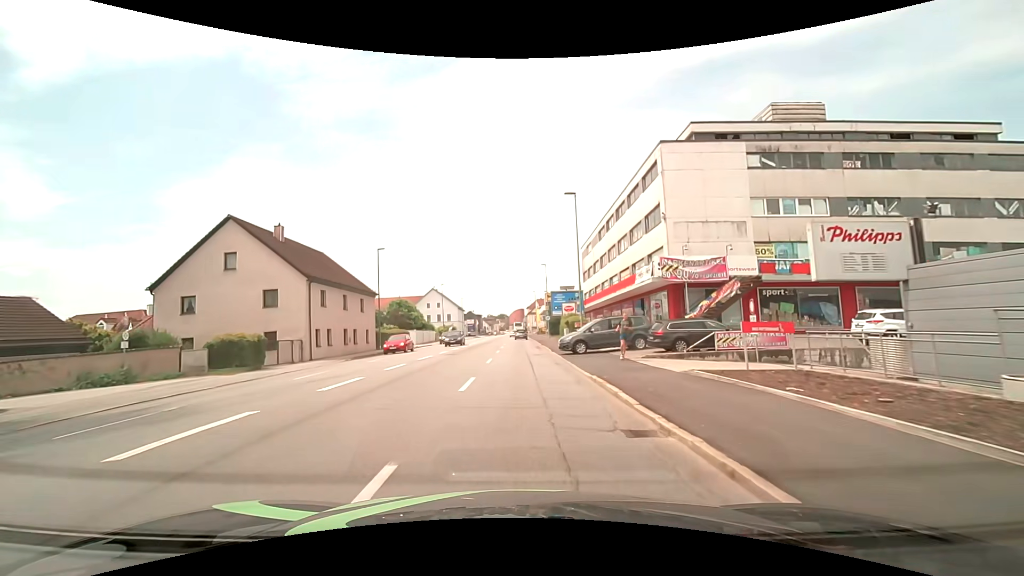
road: tertiary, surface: asphalt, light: Day
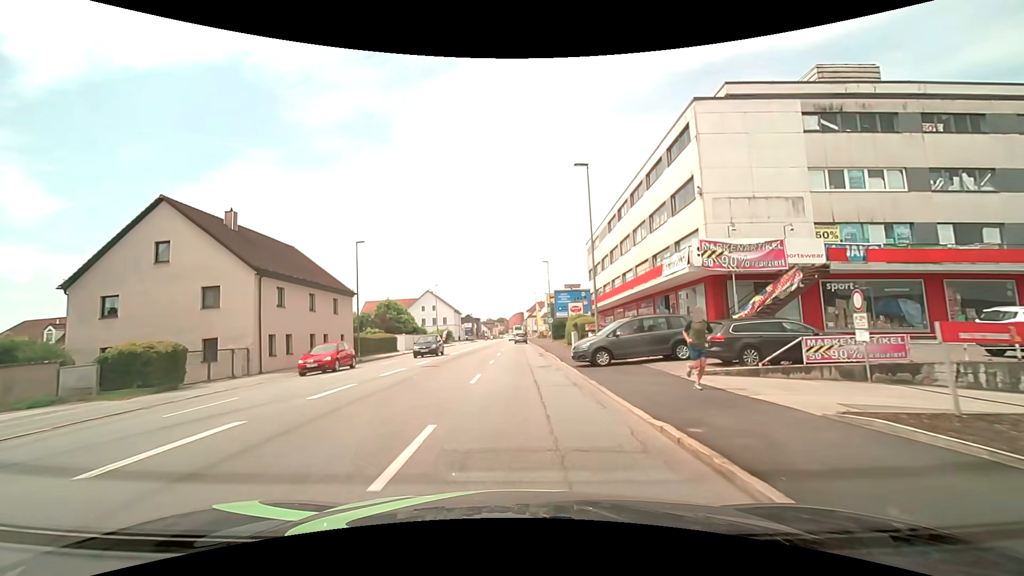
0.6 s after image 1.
(0.0, +6.5) m; +1°
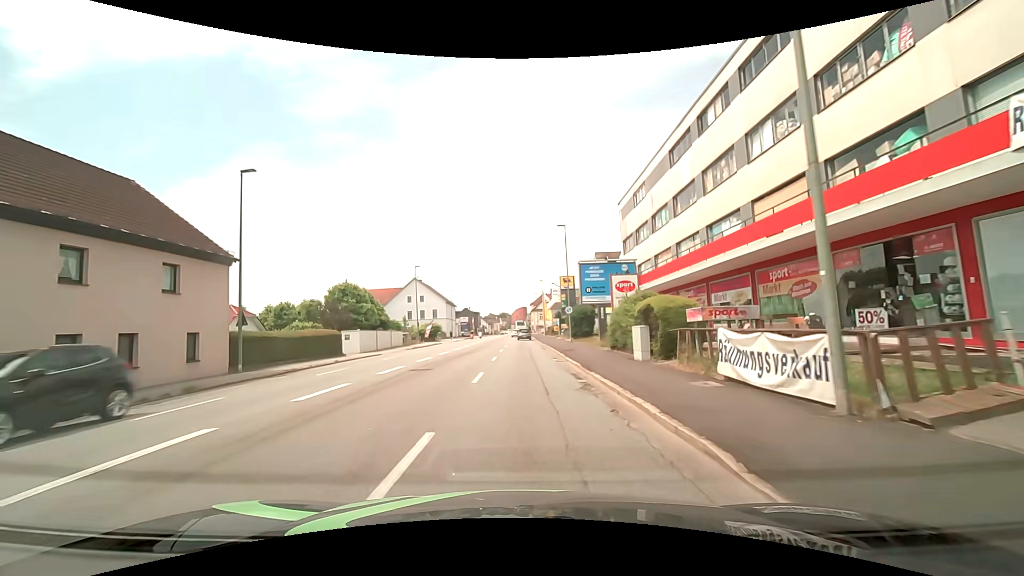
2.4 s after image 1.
(-0.3, +19.0) m; -1°
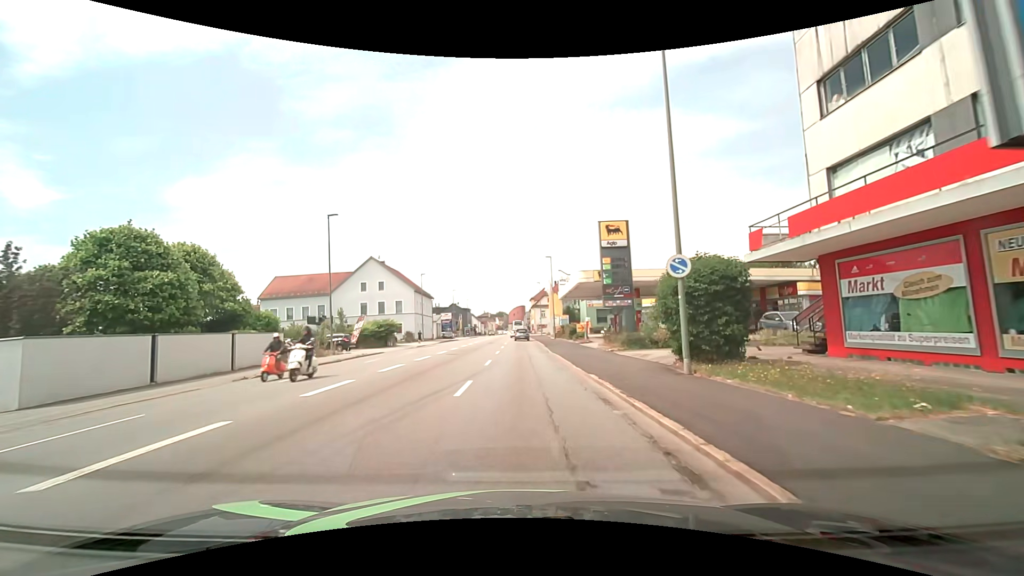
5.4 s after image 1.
(+0.2, +29.7) m; 0°
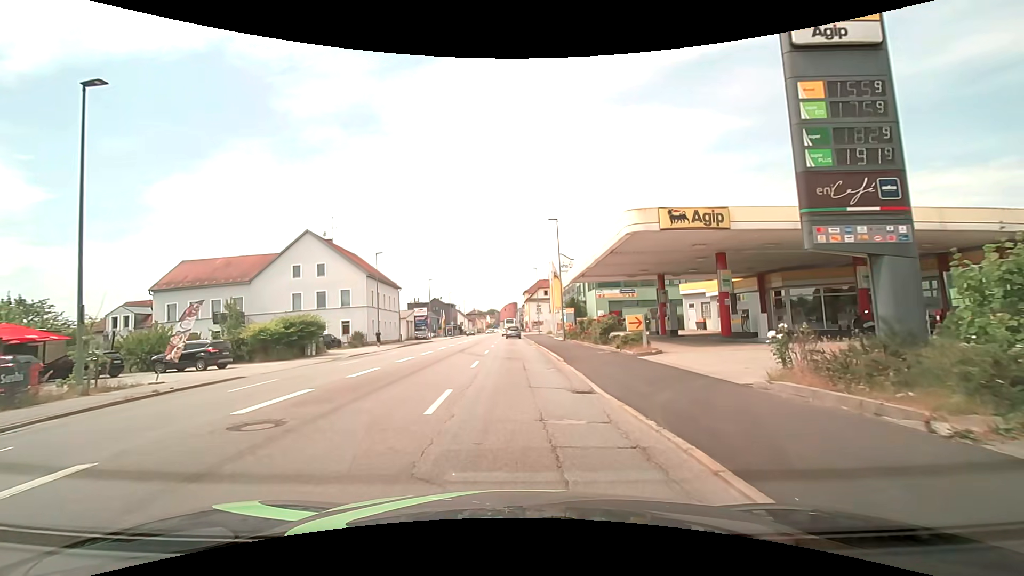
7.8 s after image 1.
(+0.1, +19.9) m; +1°
